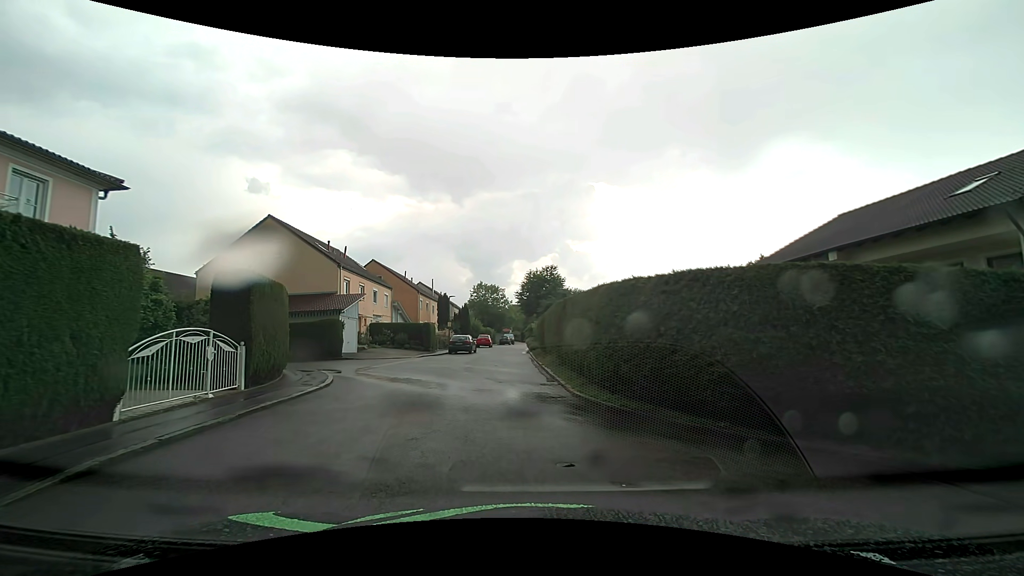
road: residential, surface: asphalt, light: Day
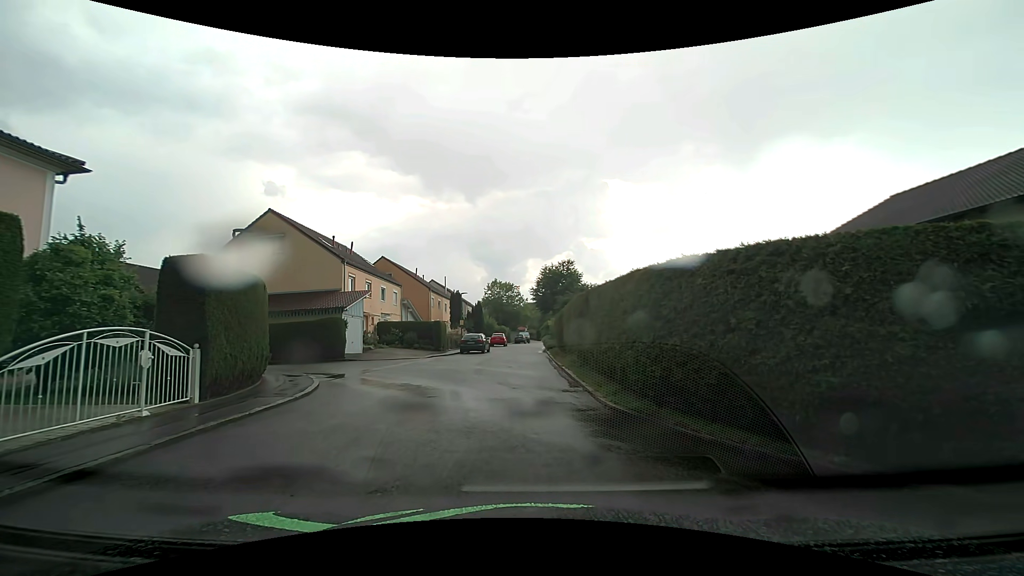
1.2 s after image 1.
(-0.1, +2.4) m; -2°
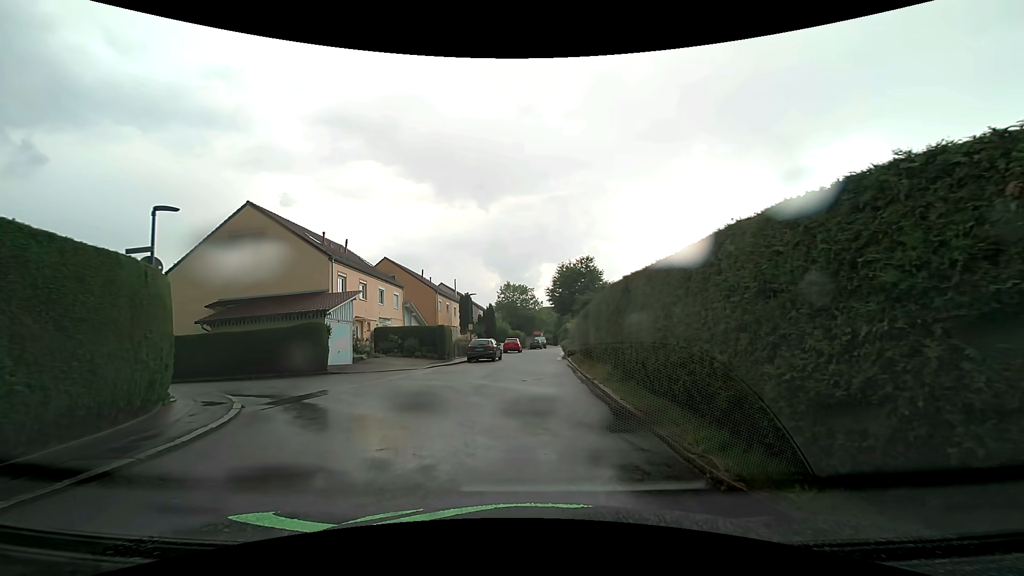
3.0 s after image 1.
(-0.2, +4.7) m; -3°
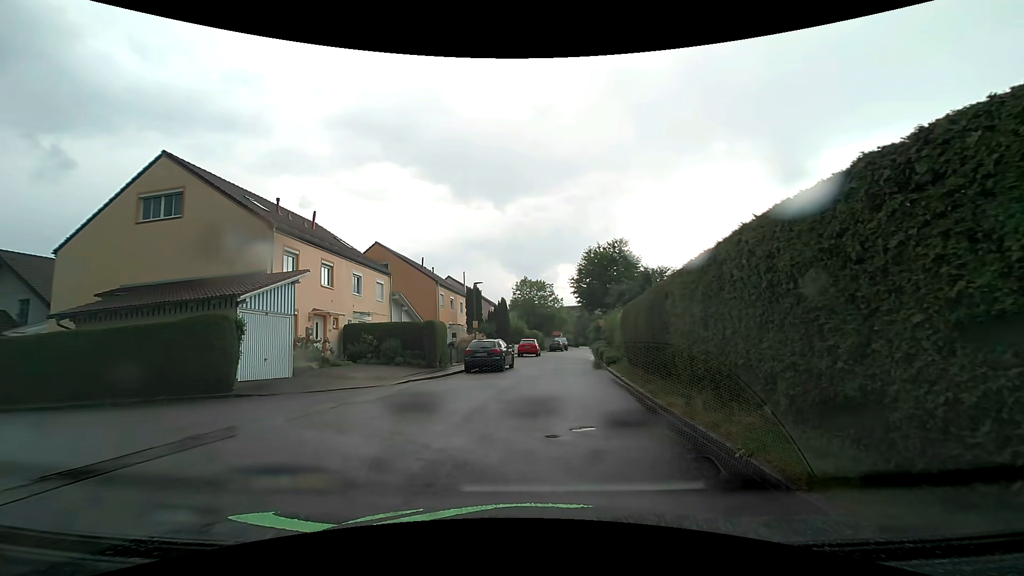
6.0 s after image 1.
(-0.2, +8.9) m; -3°
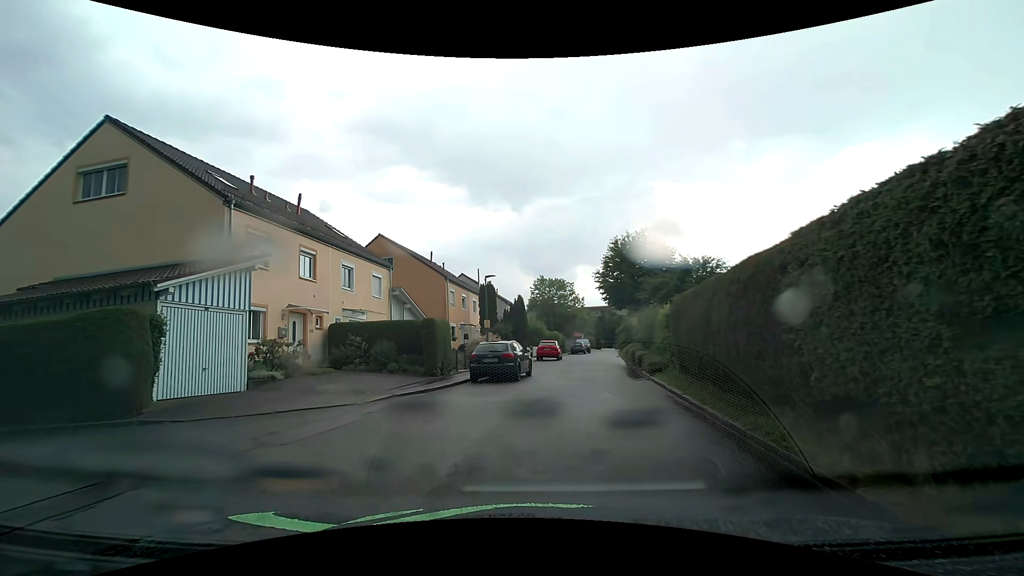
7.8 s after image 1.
(+0.1, +4.3) m; -1°
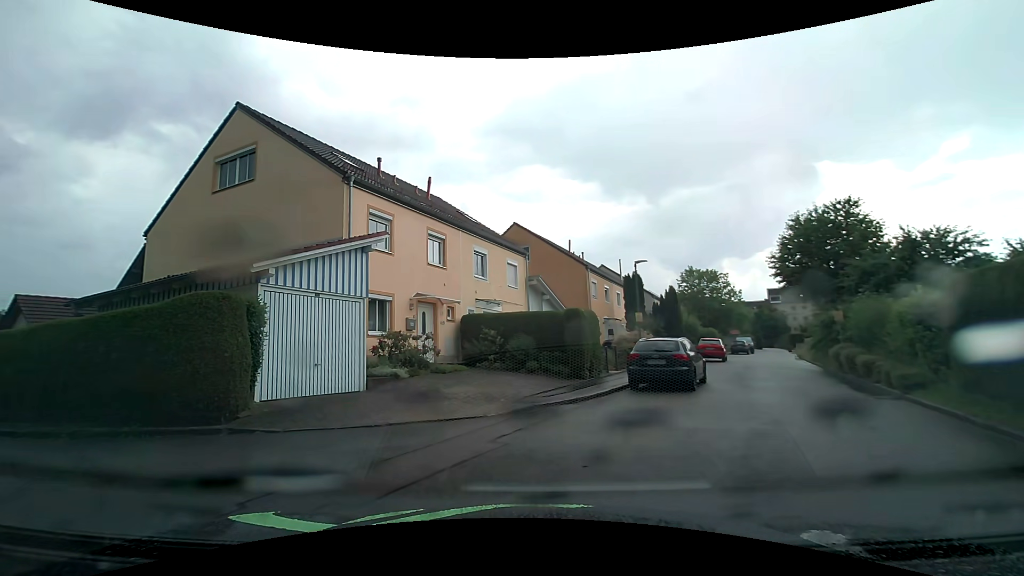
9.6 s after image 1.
(-0.4, +3.5) m; -13°
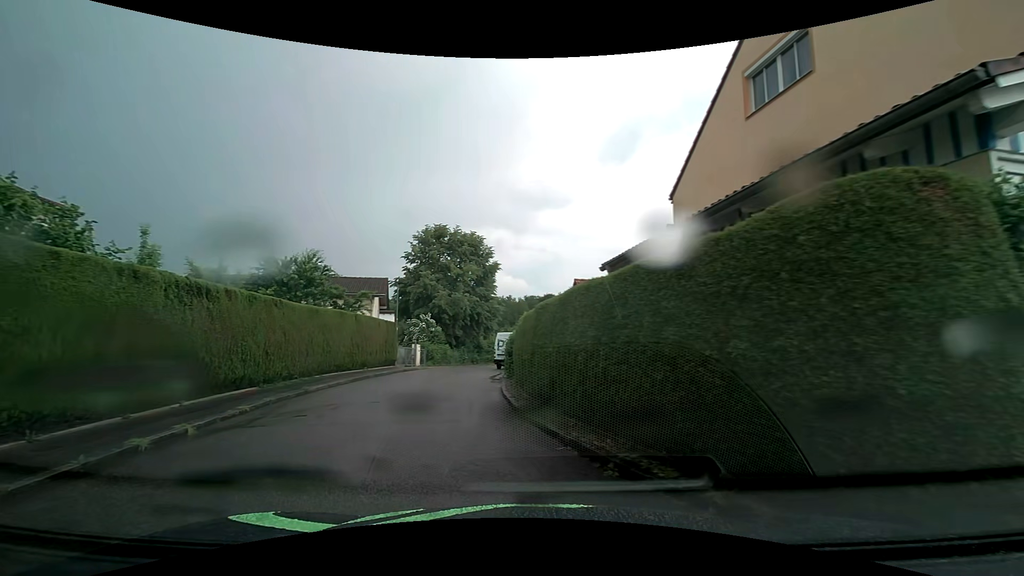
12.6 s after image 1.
(-3.3, +5.8) m; -58°
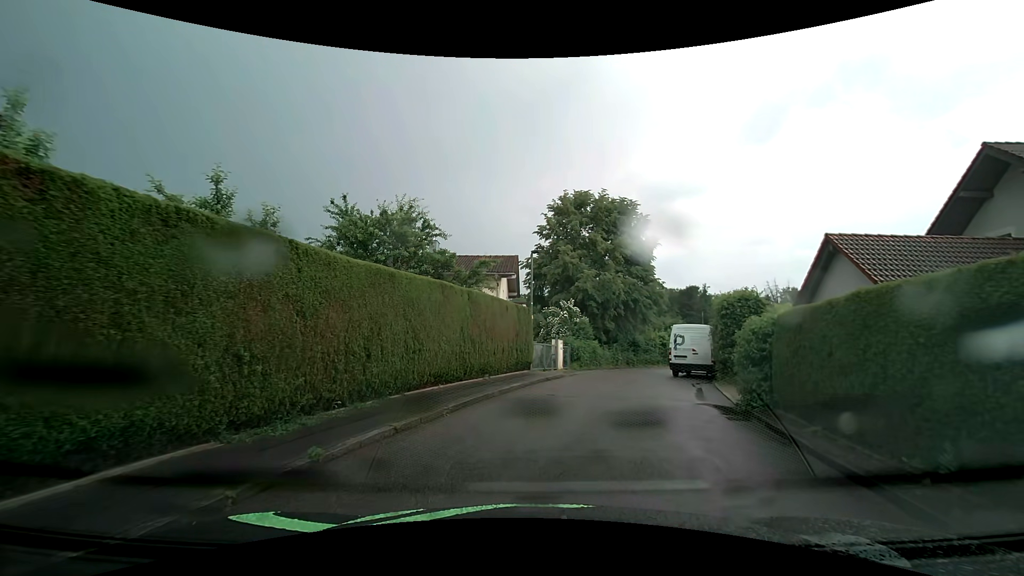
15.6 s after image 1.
(-2.2, +9.6) m; -14°
